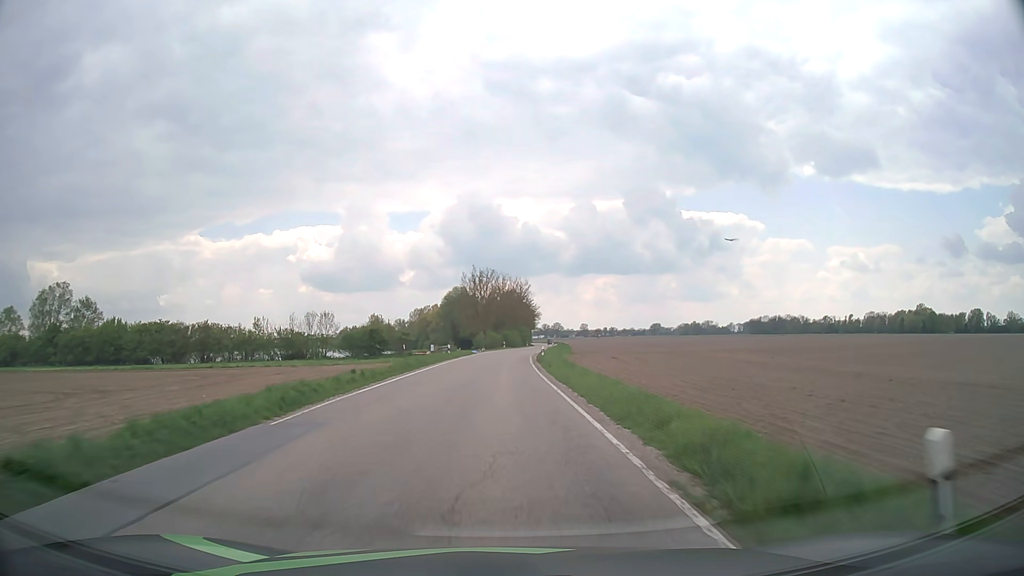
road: secondary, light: Day
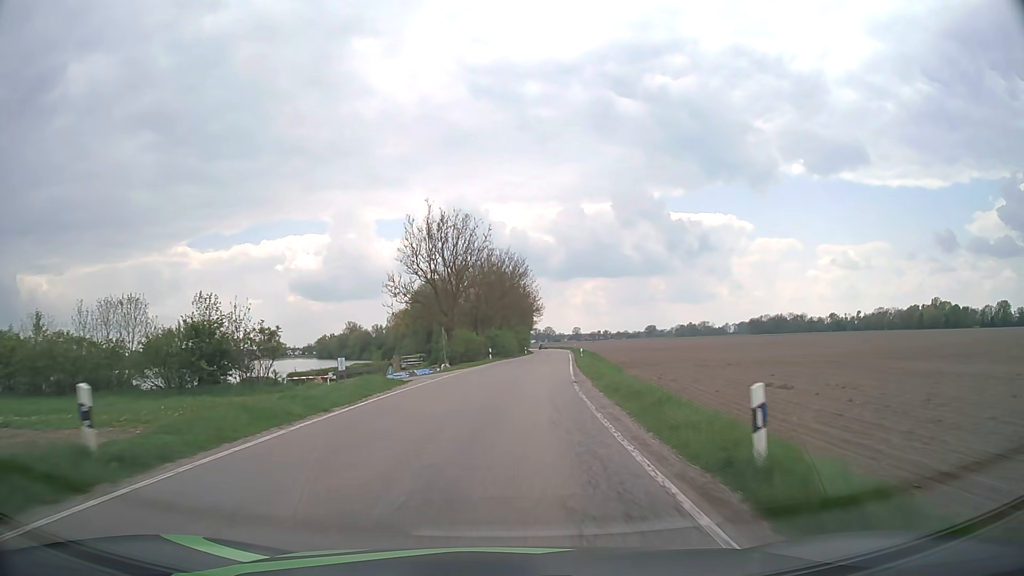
(+0.1, +44.1) m; +1°
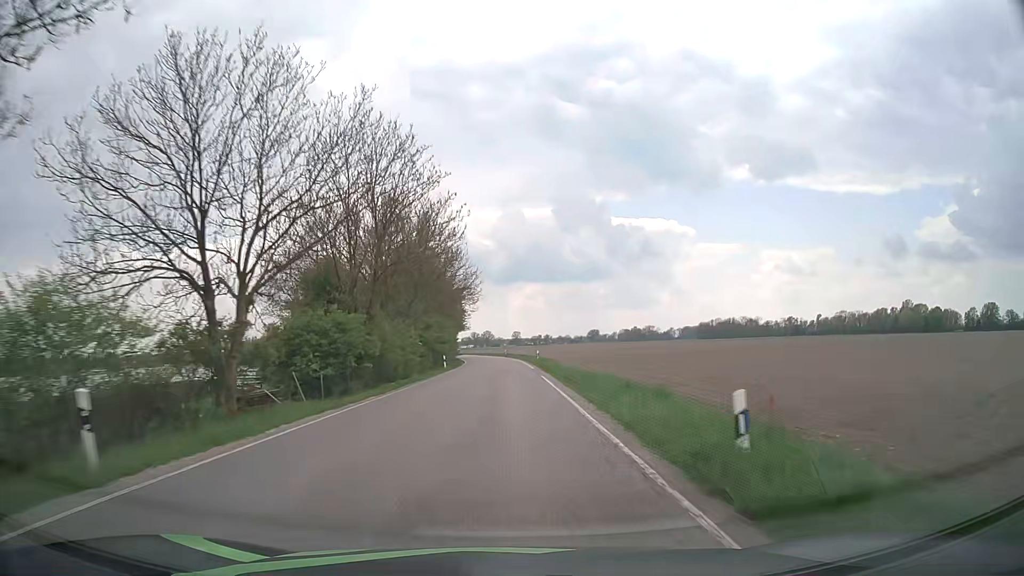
(+2.6, +44.1) m; +5°
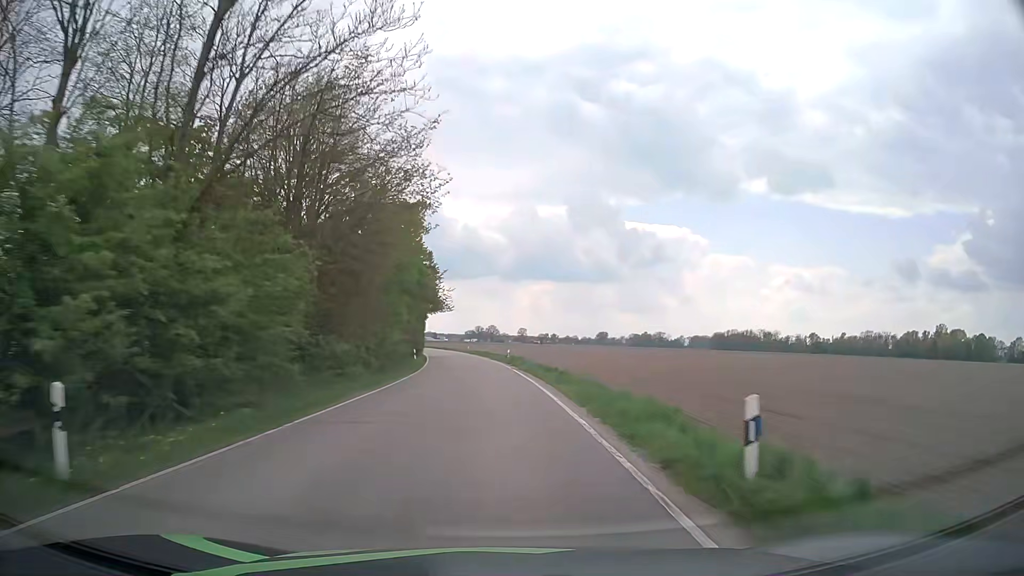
(+0.2, +44.3) m; 0°
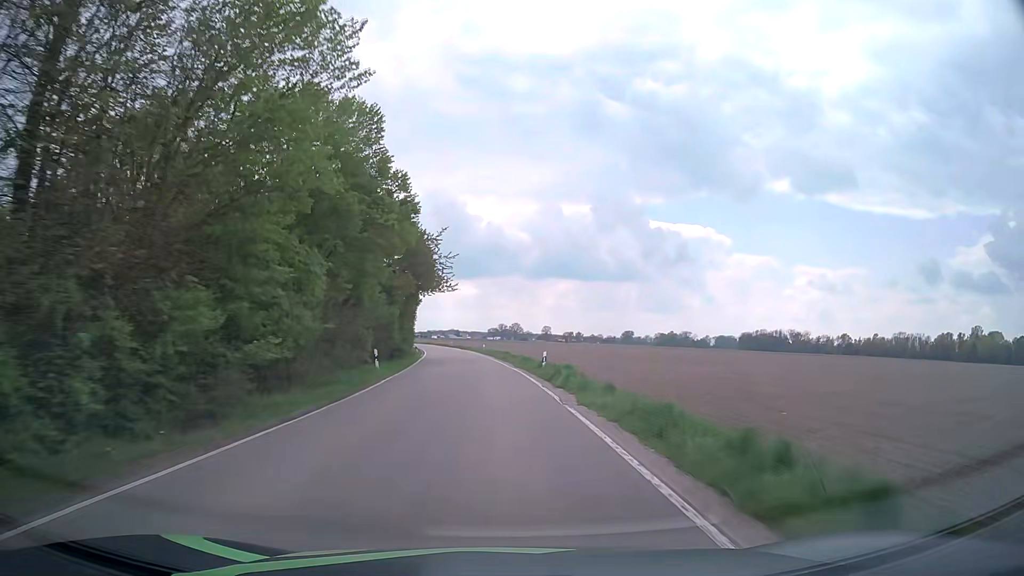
(-0.4, +22.2) m; -2°
(0, +10) (0, +20) (-1, +30) (-2, +40) (-2, +50) (-3, +60) (-5, +70) (-6, +80) (-7, +90) (-9, +100) m
